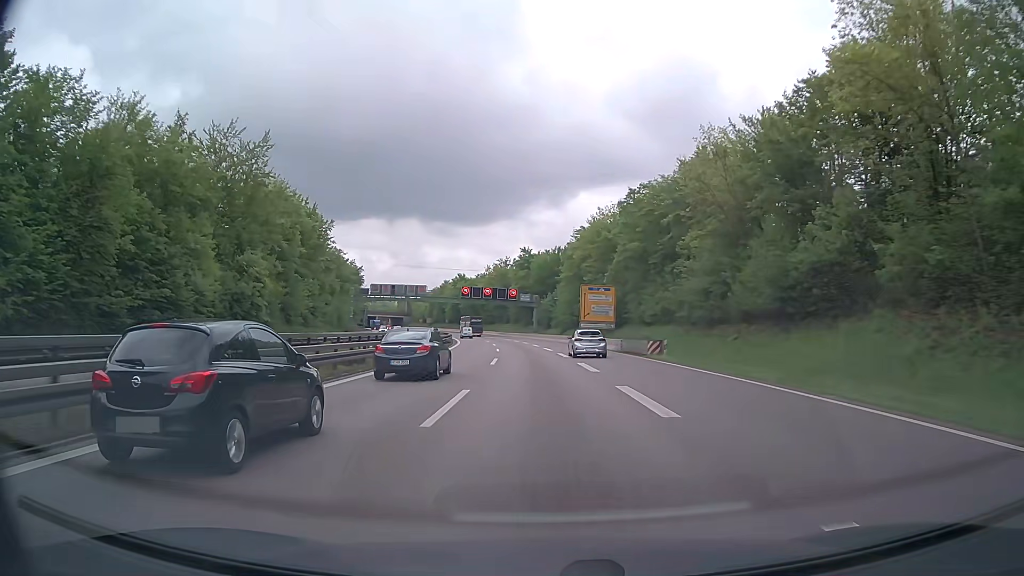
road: trunk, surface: asphalt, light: Day
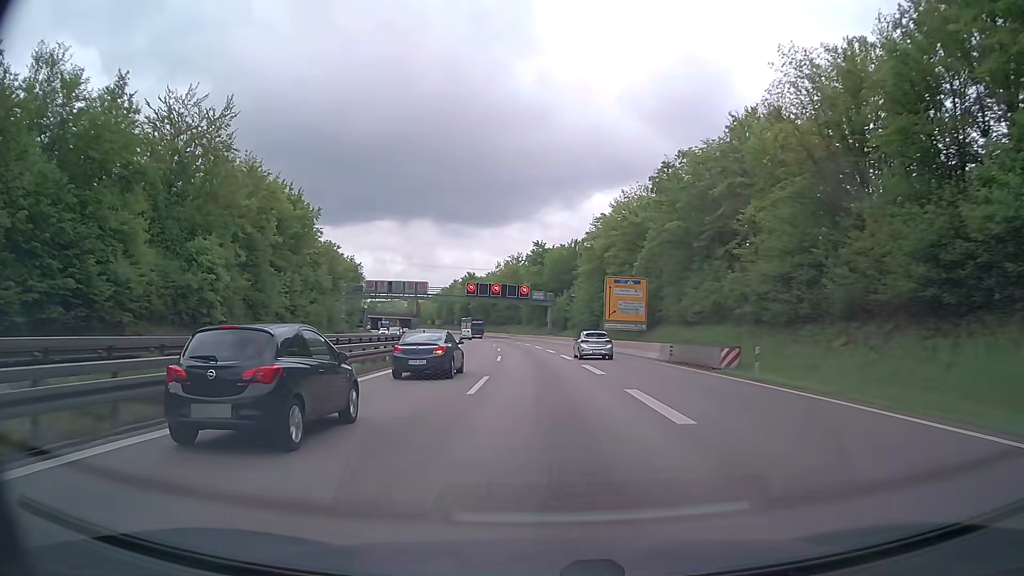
(-0.1, +12.7) m; -1°
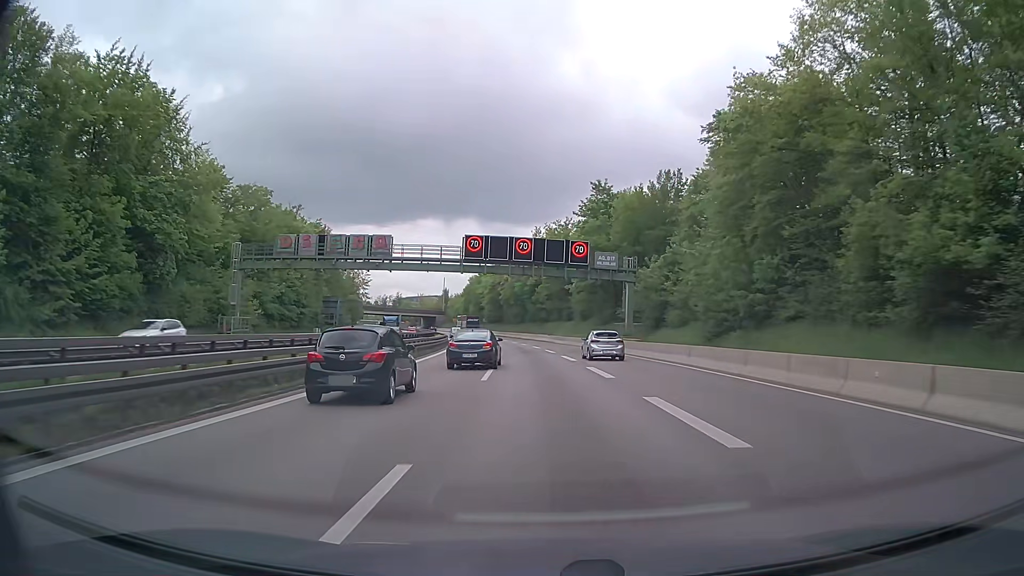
(-2.2, +50.3) m; -5°
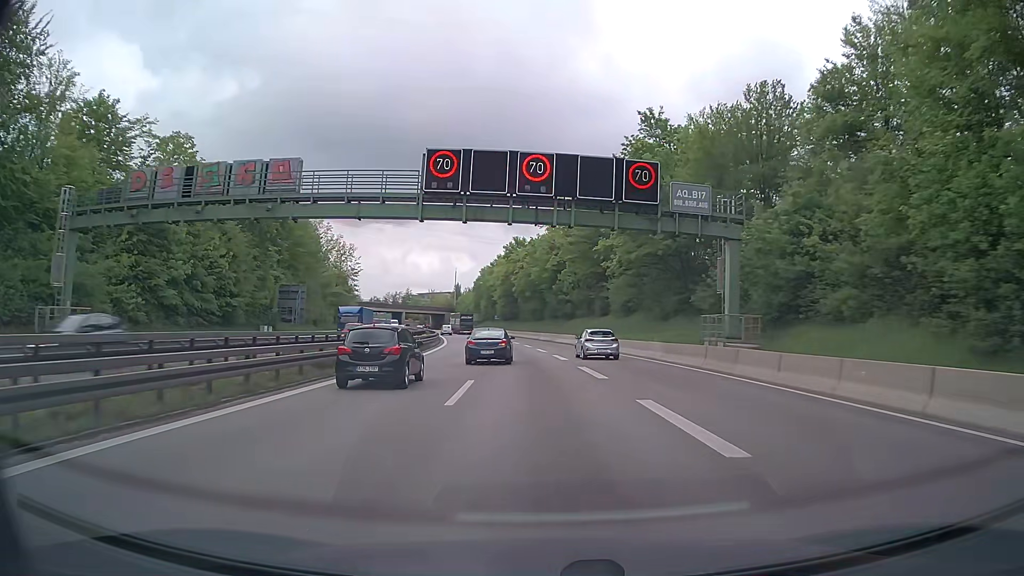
(-0.4, +24.6) m; -2°
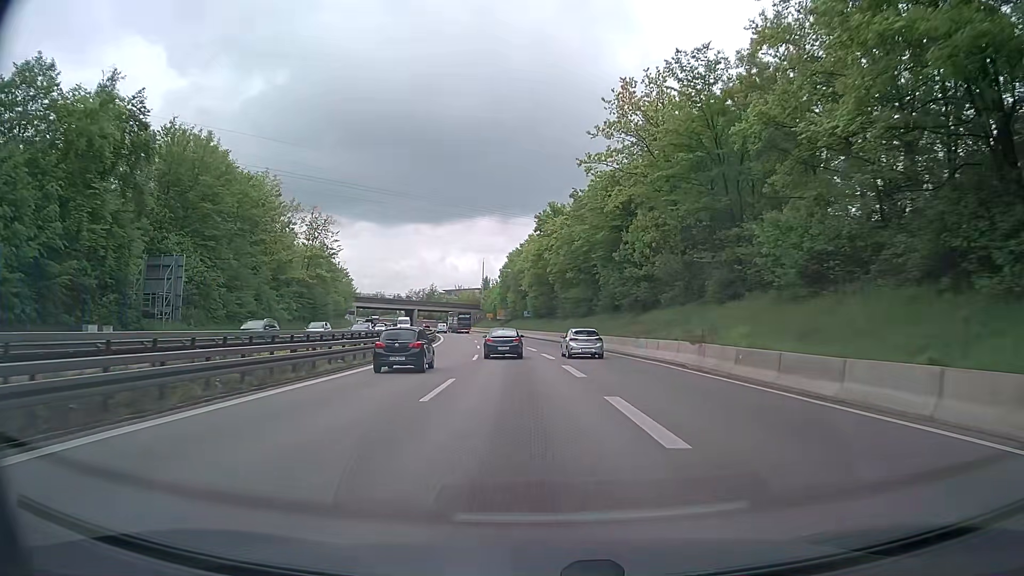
(-0.9, +35.4) m; -3°
(0, +10) (0, +20) (-1, +30) (-2, +40) (-3, +50) (-4, +60) (-5, +70) (-6, +80) (-8, +90) (-9, +99) m
